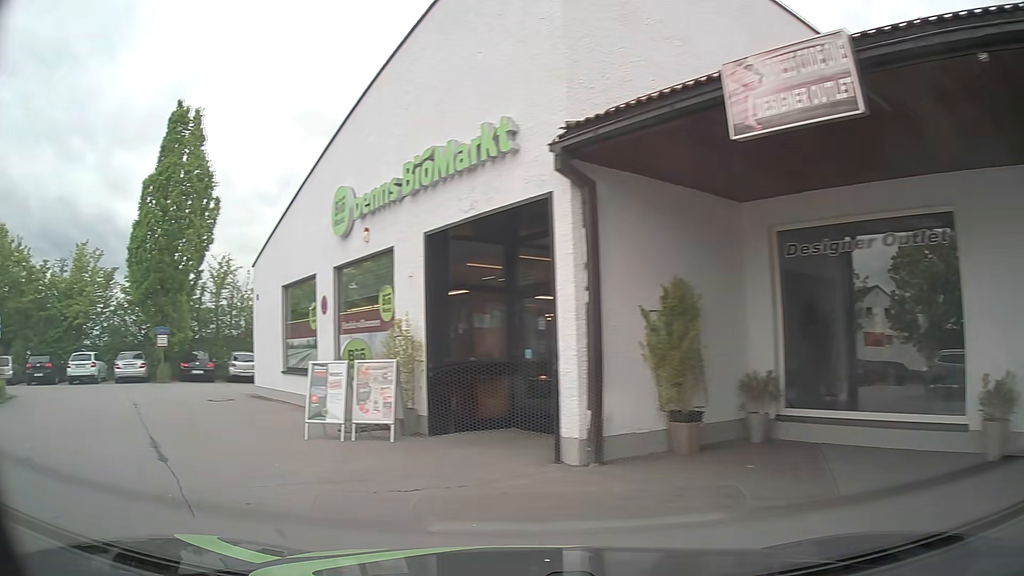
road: service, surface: asphalt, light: Day
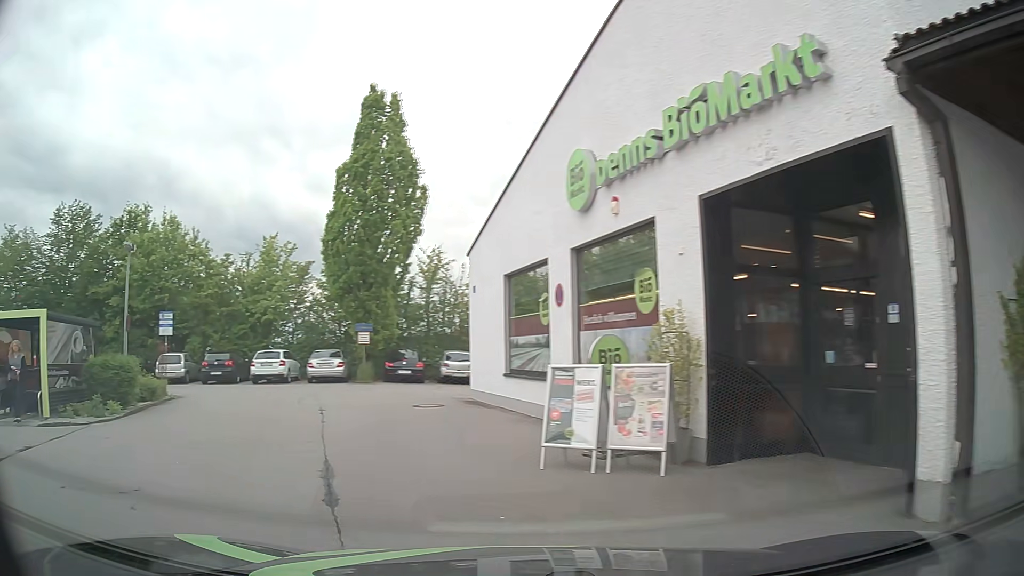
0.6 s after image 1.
(-0.6, +2.6) m; -20°
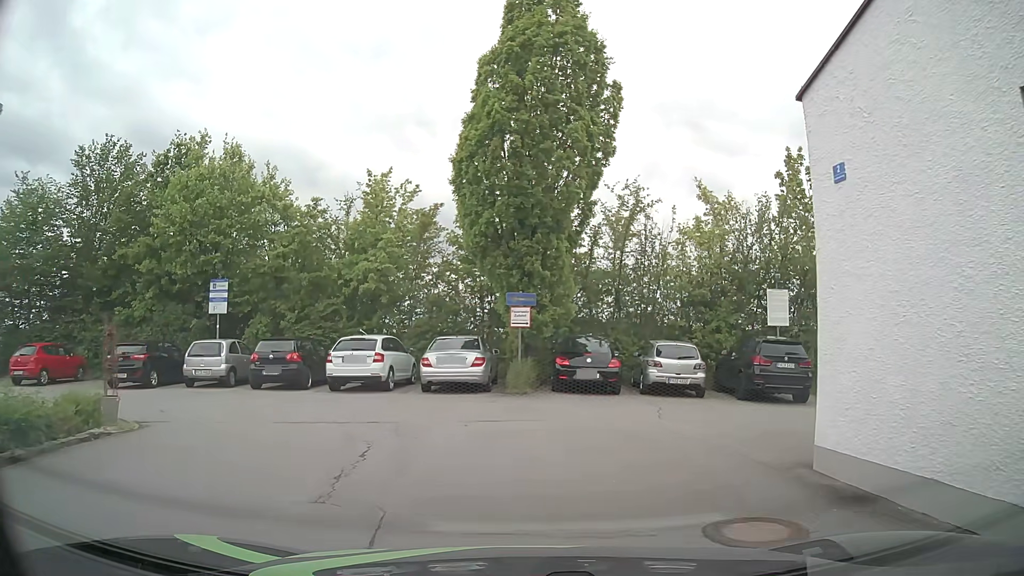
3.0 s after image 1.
(-2.8, +11.4) m; -13°
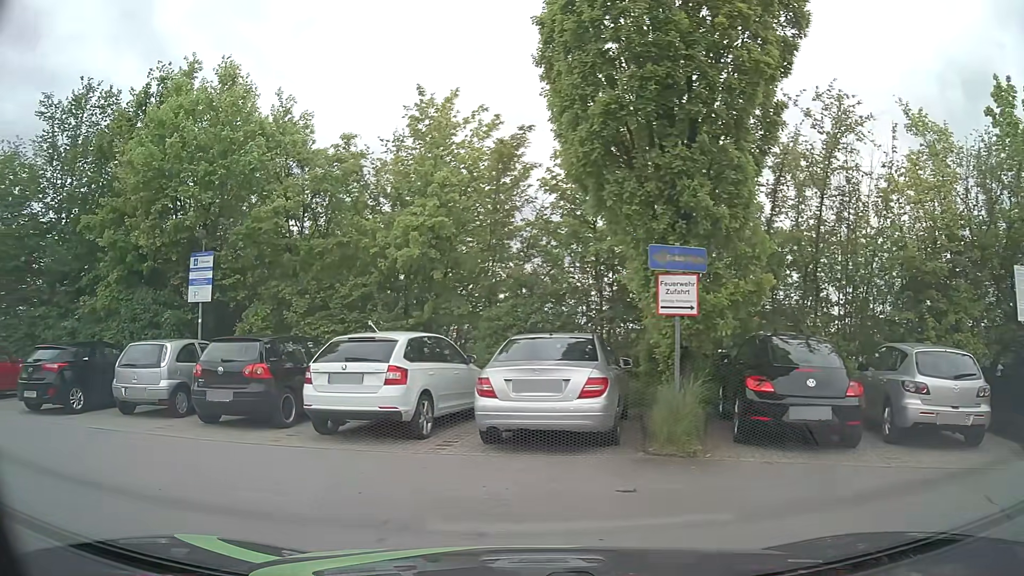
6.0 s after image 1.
(-0.4, +8.3) m; -9°
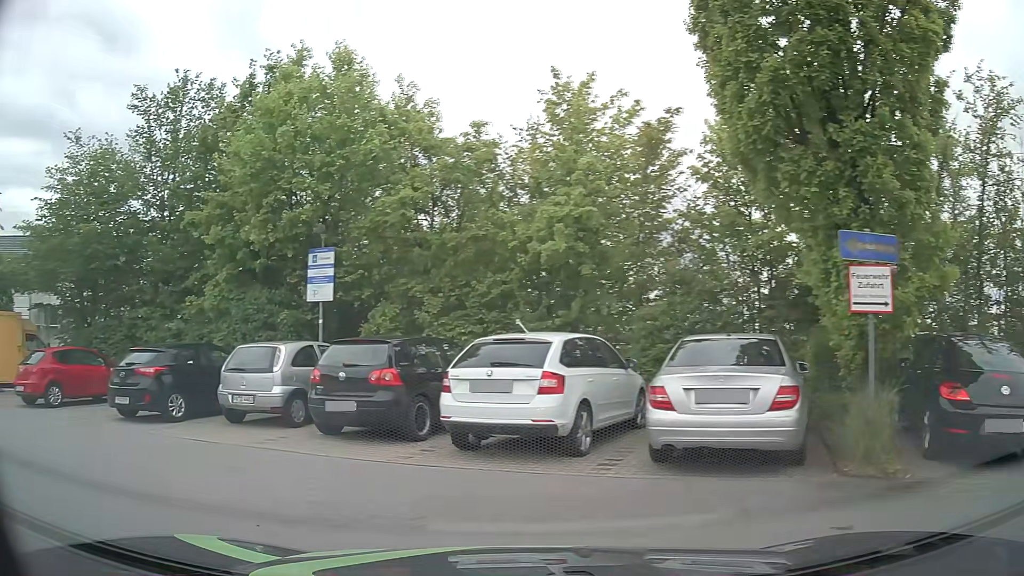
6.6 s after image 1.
(-0.2, +1.4) m; -11°
